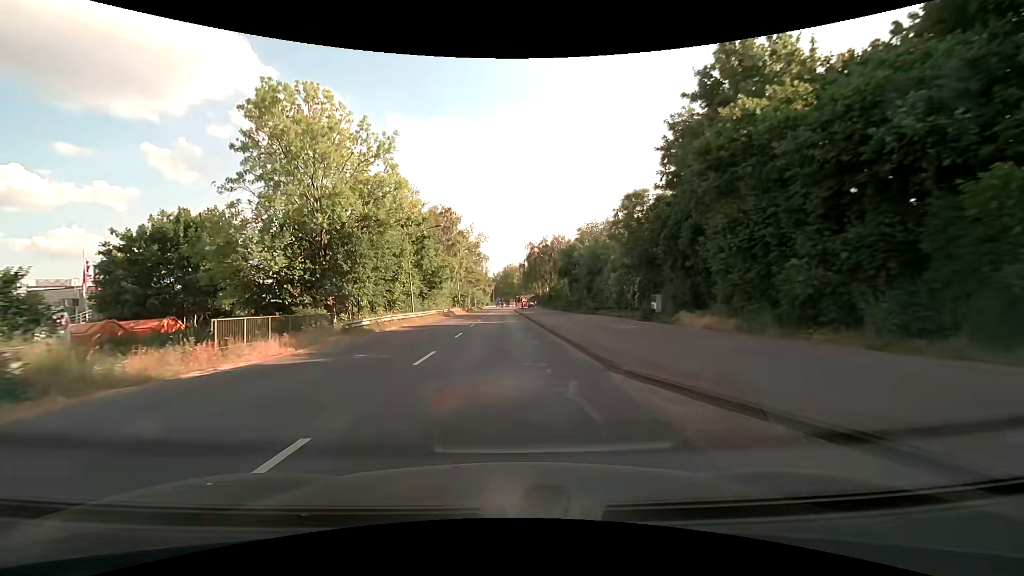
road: tertiary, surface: asphalt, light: Day
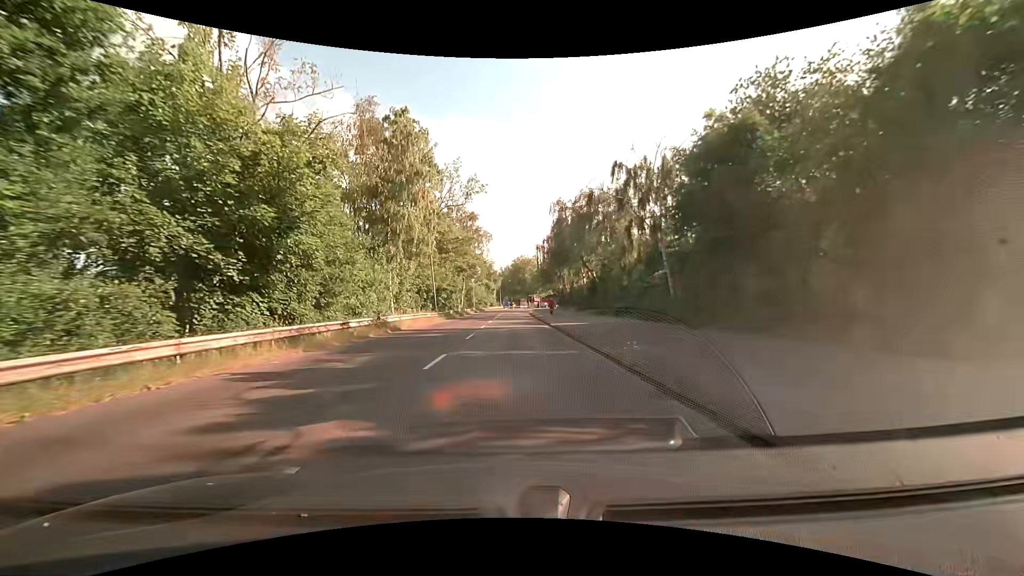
(-0.4, +37.8) m; -1°
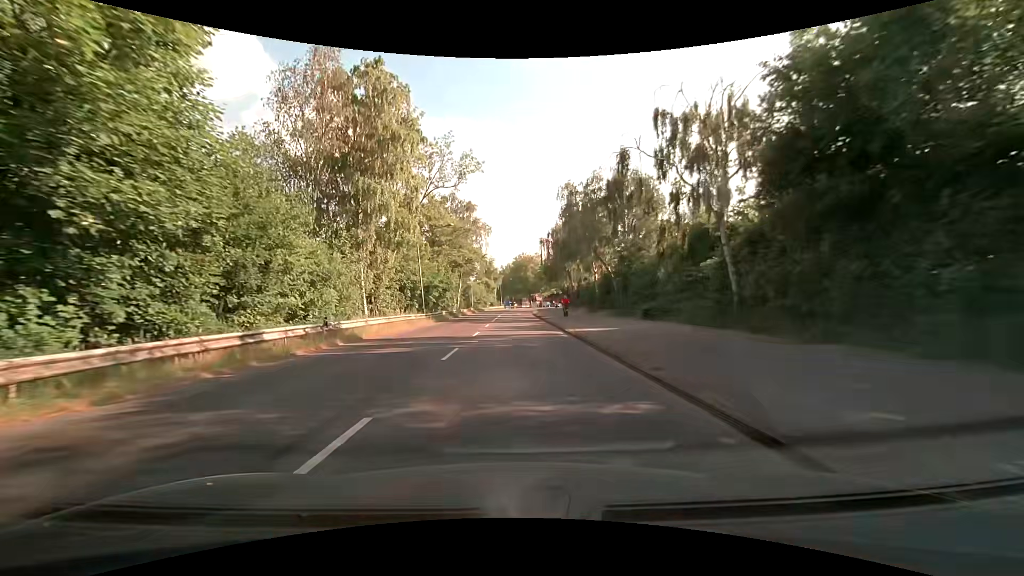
(-0.1, +7.5) m; -1°
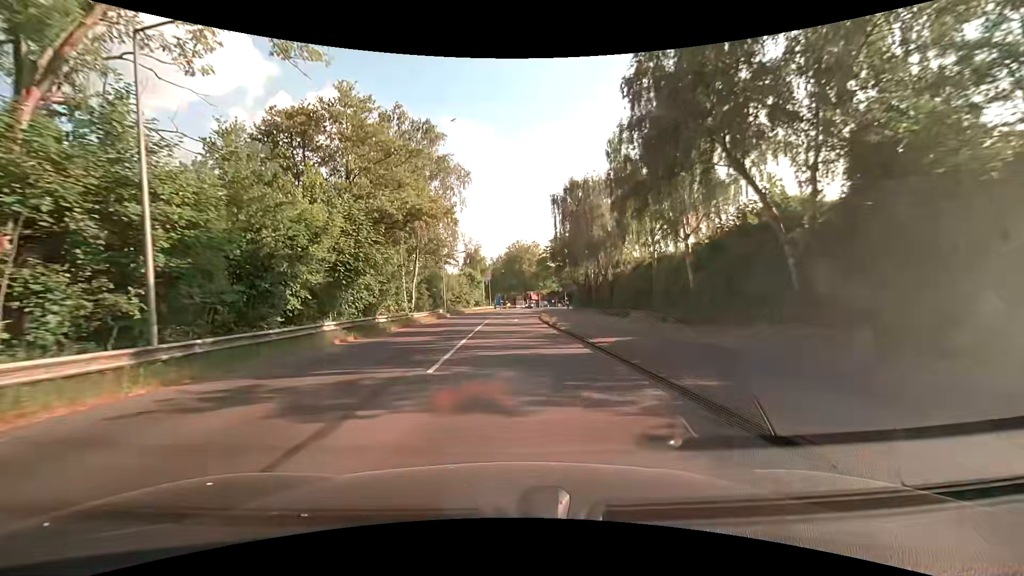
(+0.2, +29.4) m; +1°
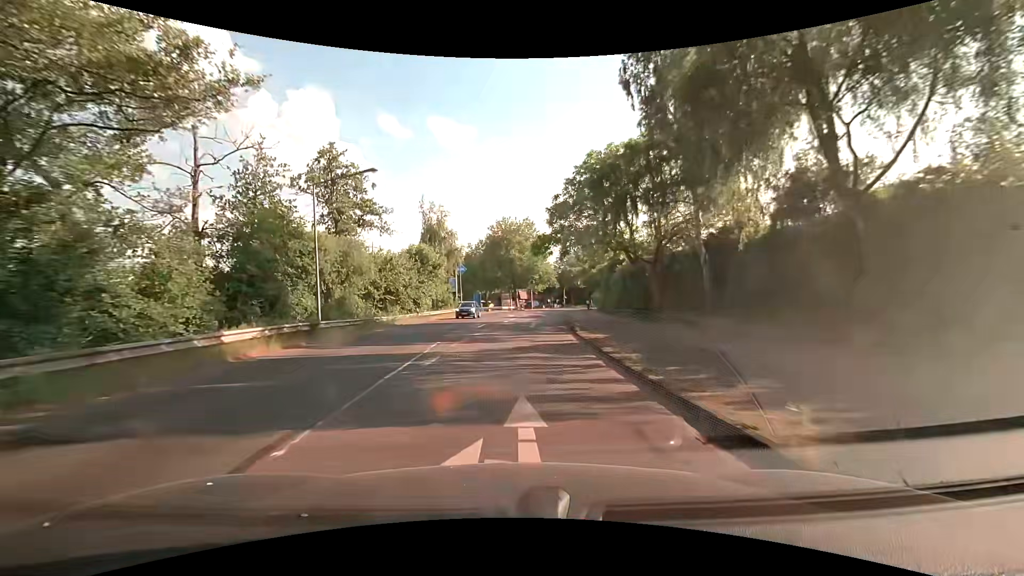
(+0.4, +36.2) m; +2°
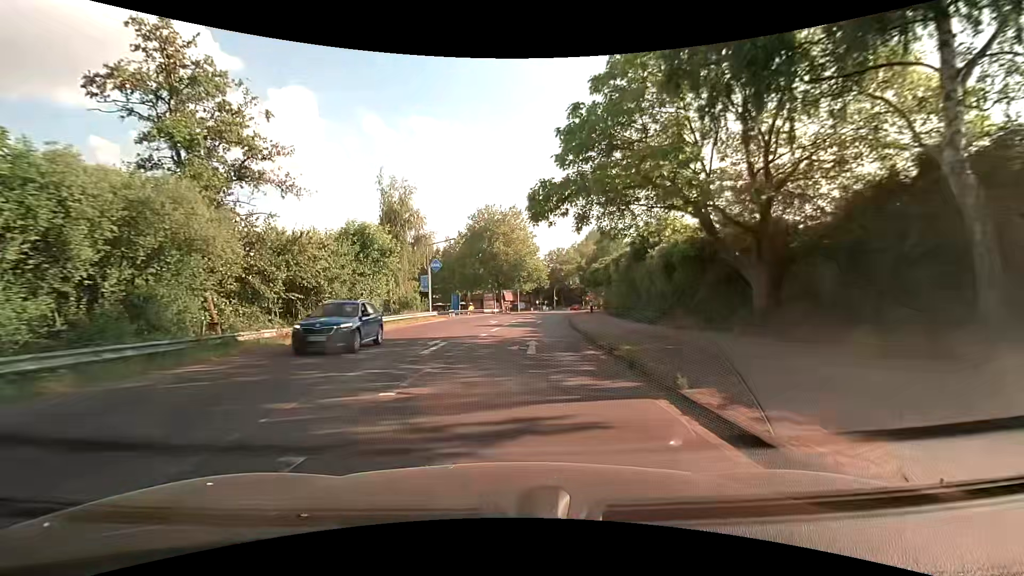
(0.0, +14.1) m; +1°
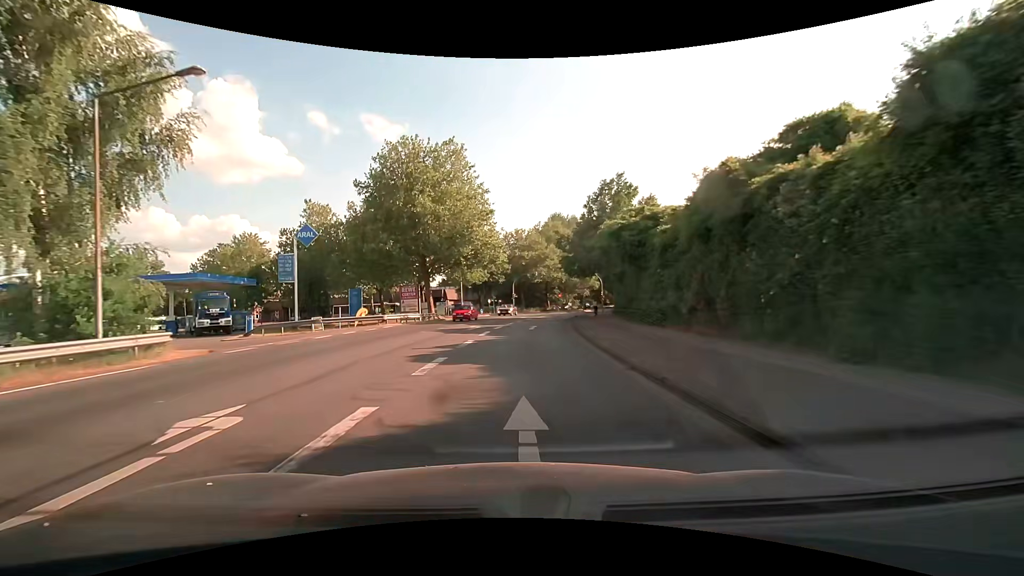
(+1.7, +33.6) m; +6°
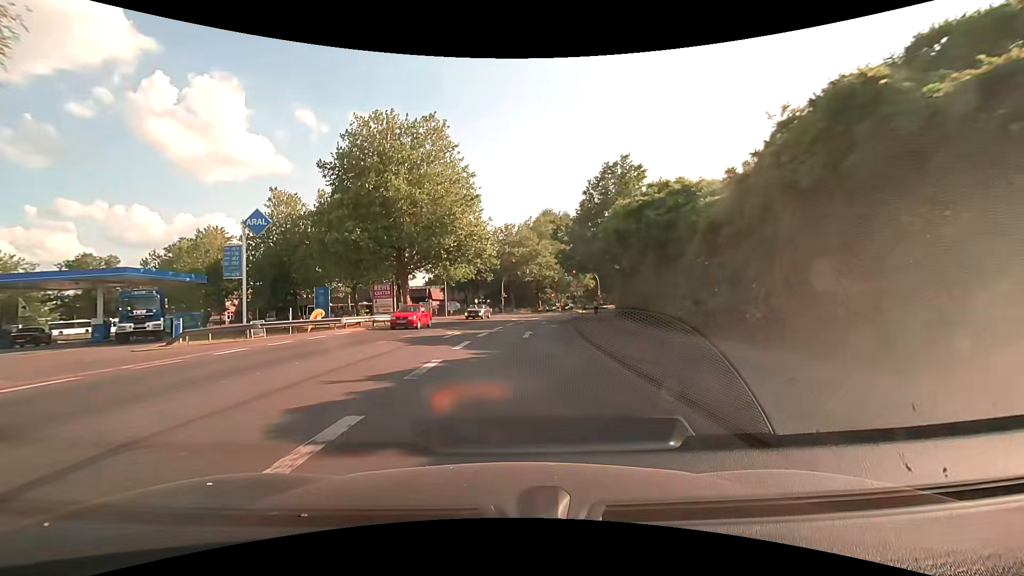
(+0.1, +6.4) m; +1°
